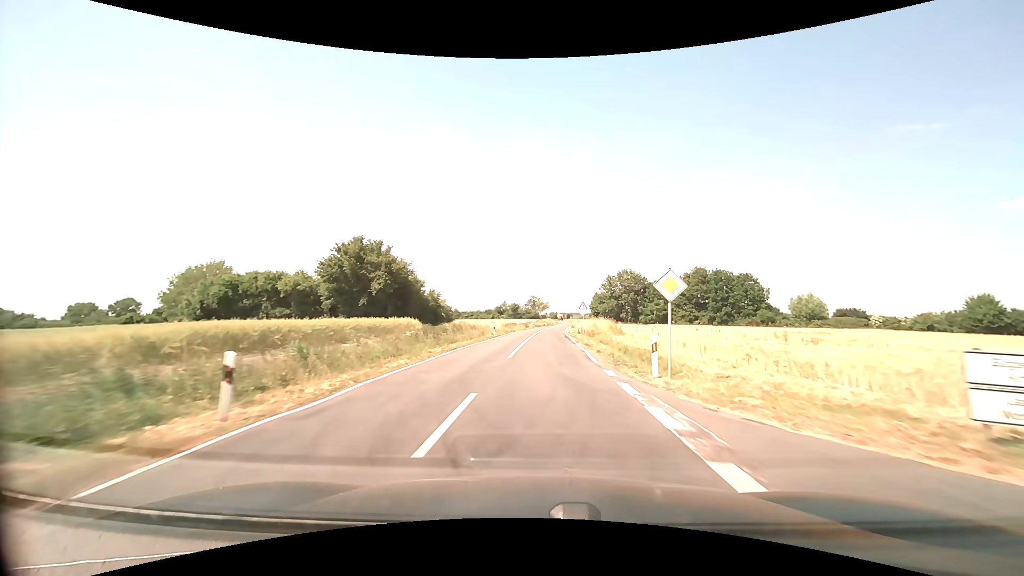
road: secondary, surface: asphalt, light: Day
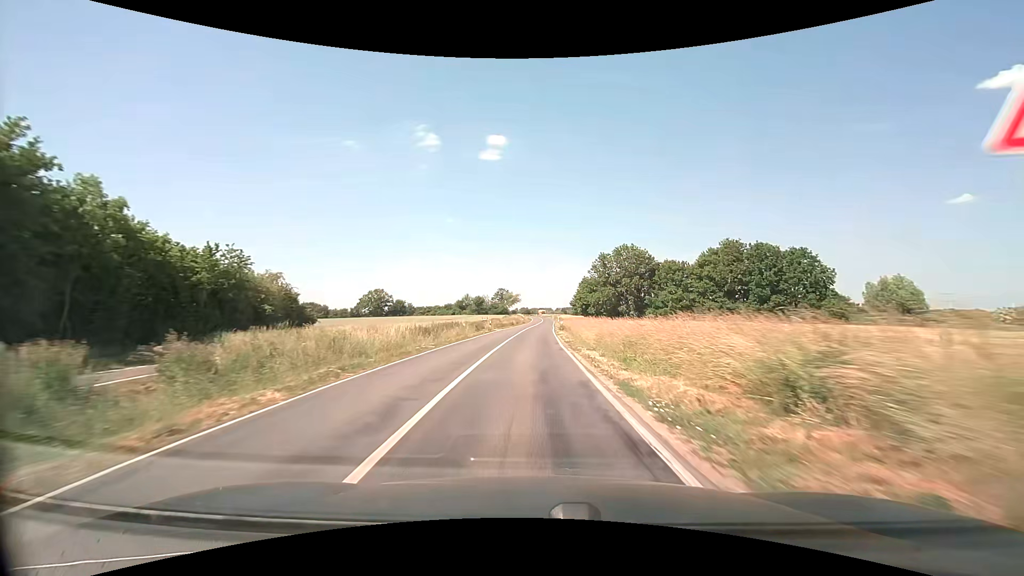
(+1.3, +42.4) m; +3°
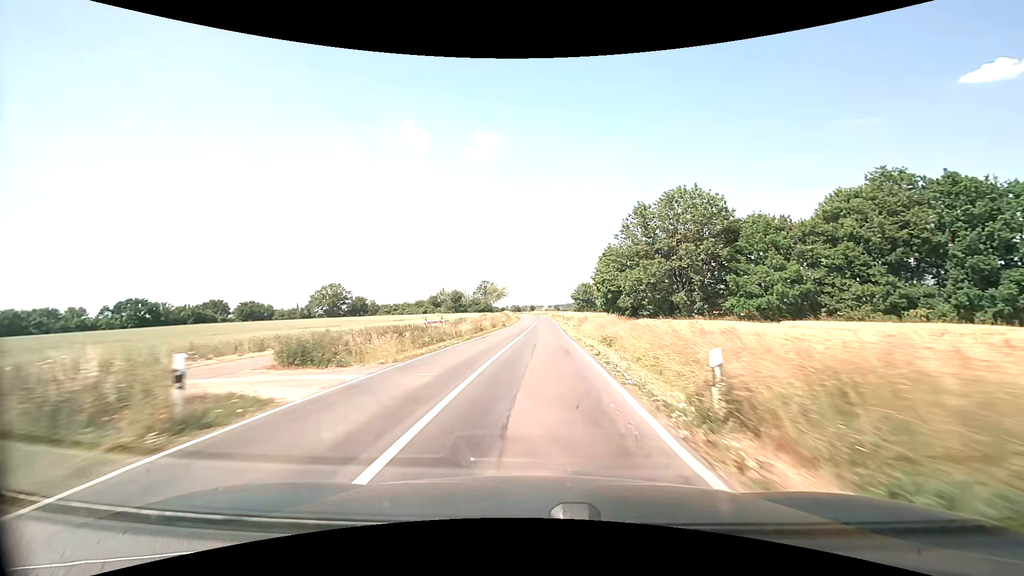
(+0.2, +44.5) m; +1°
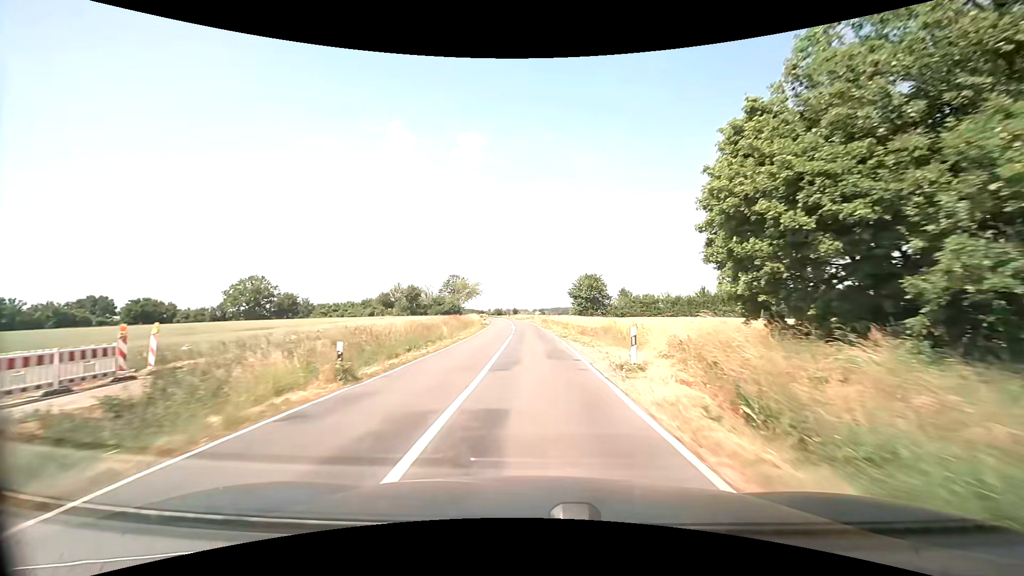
(+0.7, +45.5) m; +2°
